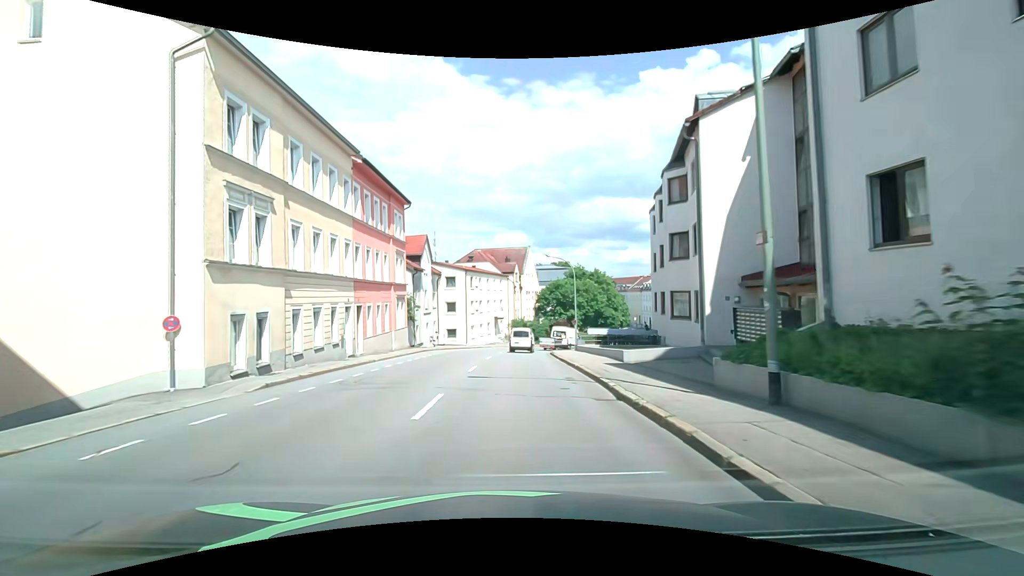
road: tertiary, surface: asphalt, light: Day
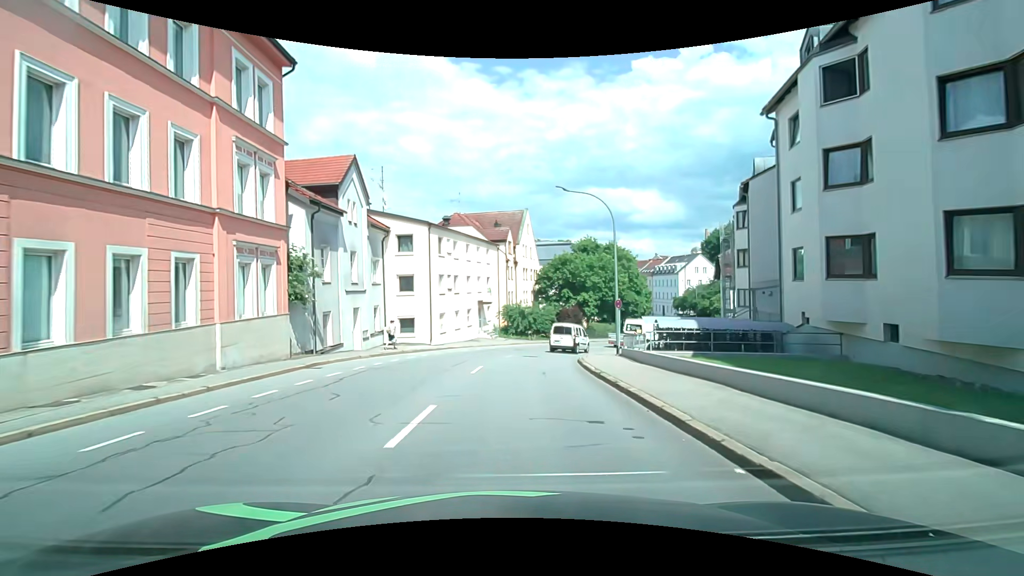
(+0.3, +19.8) m; +1°
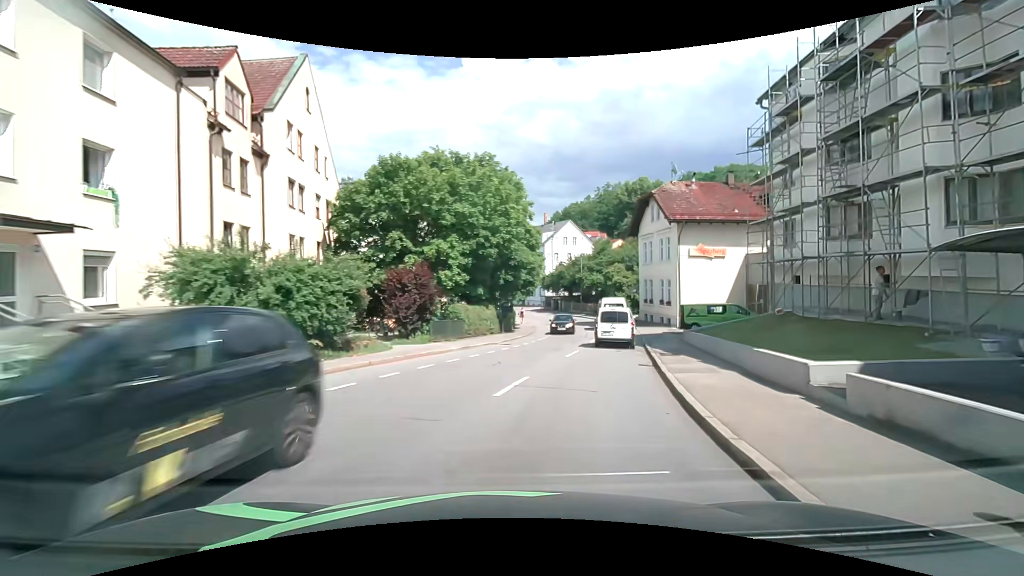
(+3.2, +32.2) m; +20°
